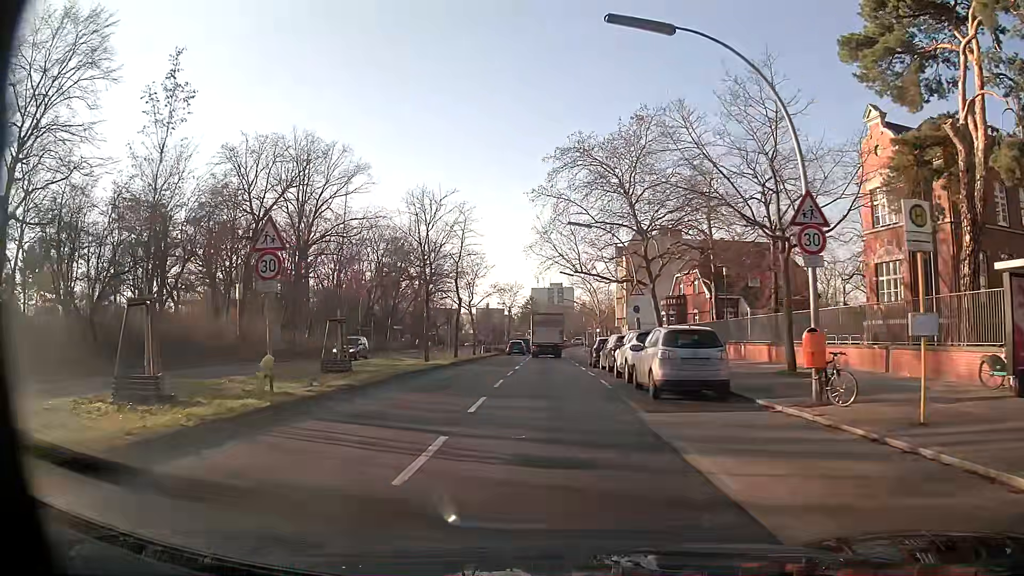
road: secondary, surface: asphalt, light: Day
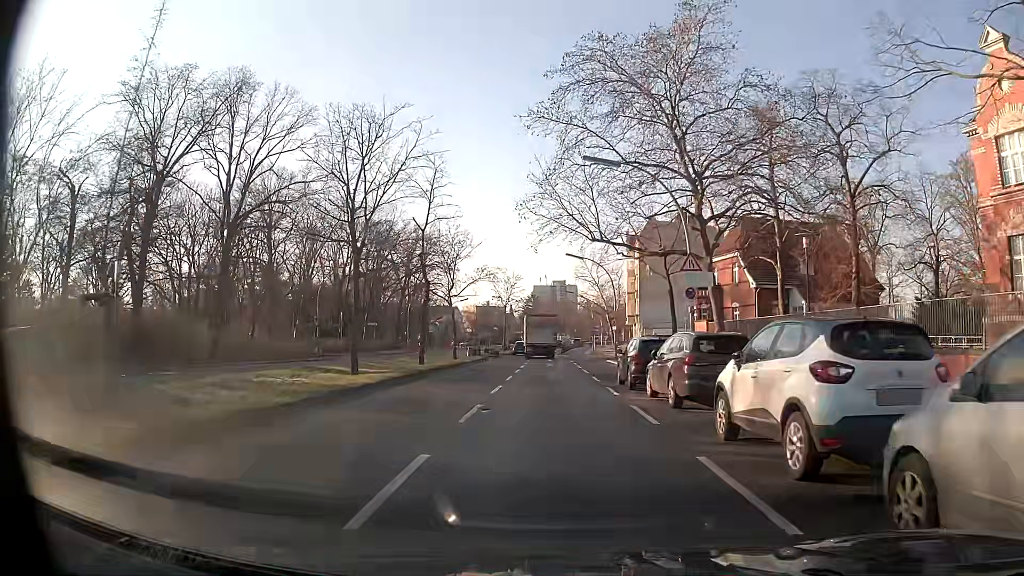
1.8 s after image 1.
(+0.1, +13.6) m; +1°
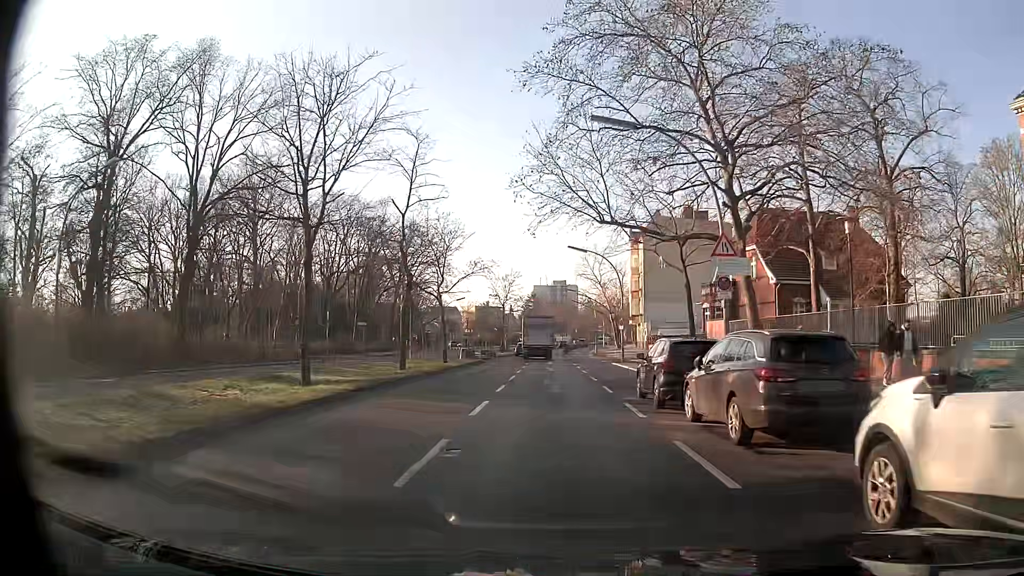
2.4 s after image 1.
(0.0, +4.5) m; 0°
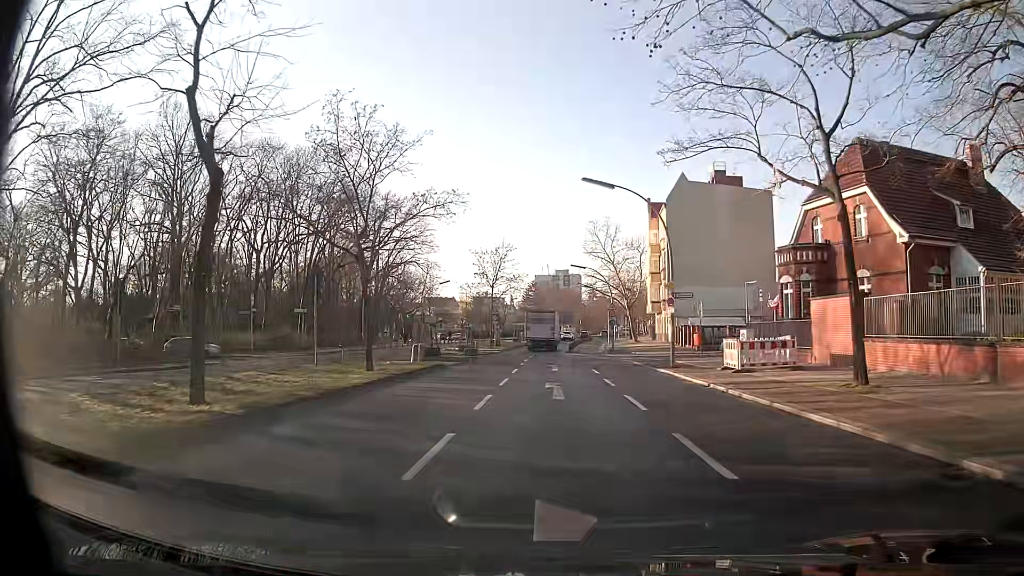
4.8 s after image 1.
(+0.1, +17.9) m; +1°
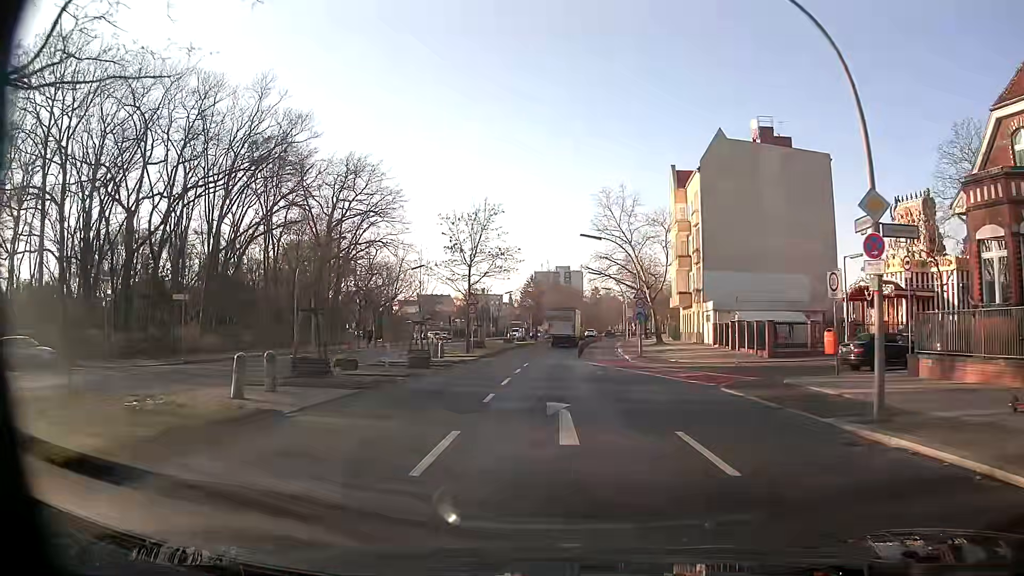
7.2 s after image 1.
(-0.3, +18.0) m; -1°
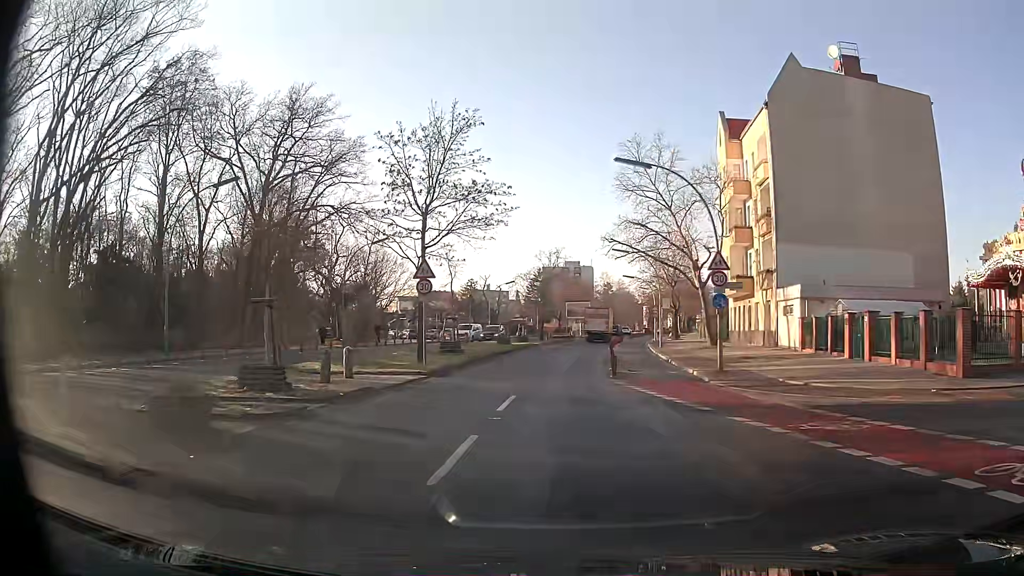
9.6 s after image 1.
(+0.1, +18.4) m; 0°
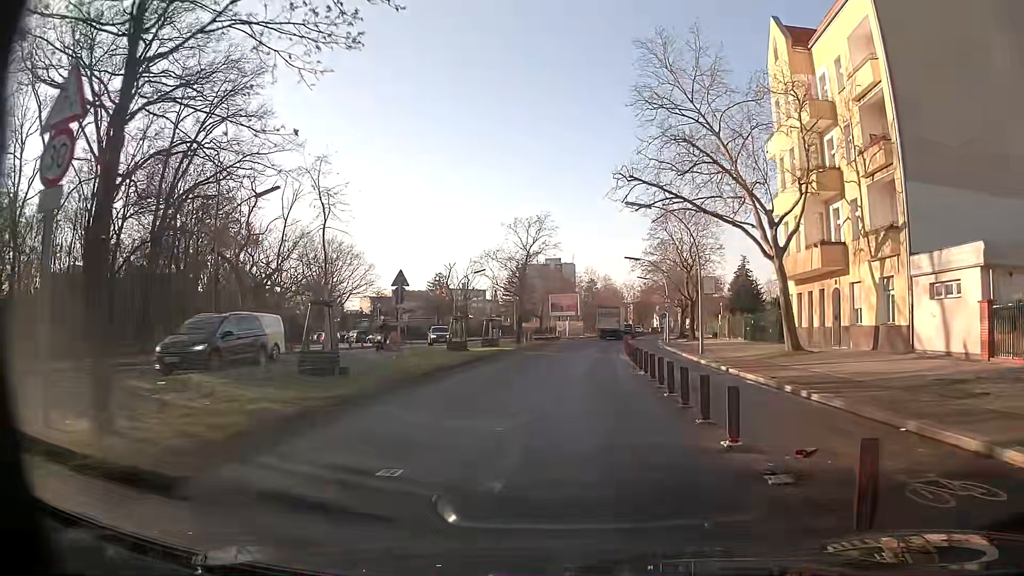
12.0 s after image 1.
(-0.2, +18.7) m; +1°
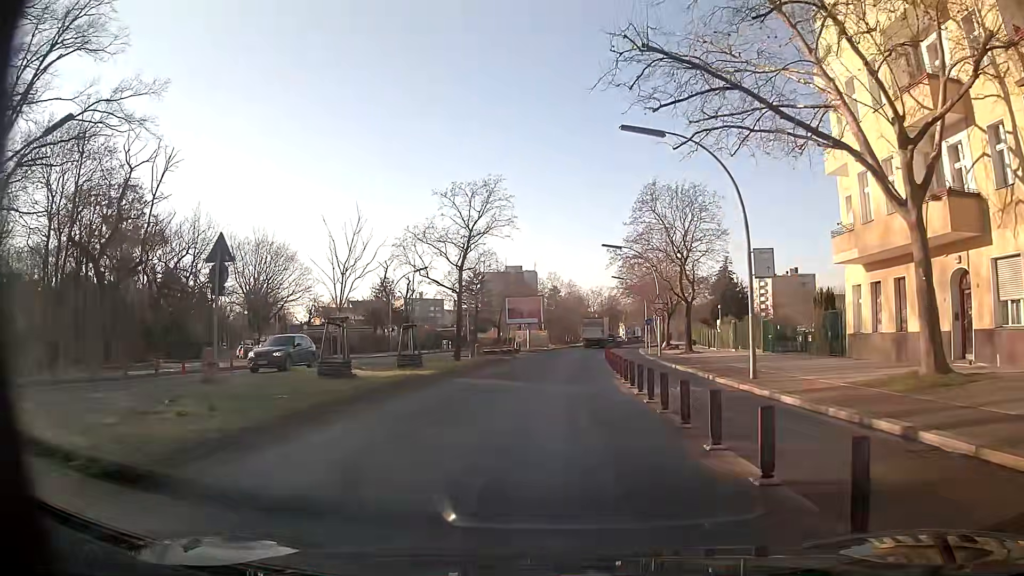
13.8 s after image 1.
(+0.5, +14.1) m; +4°
(0, +10) (0, +20) (+1, +30) (+1, +40) (+2, +50) (+3, +60) (+4, +70) (+5, +80) (+7, +90) (+9, +99) m
